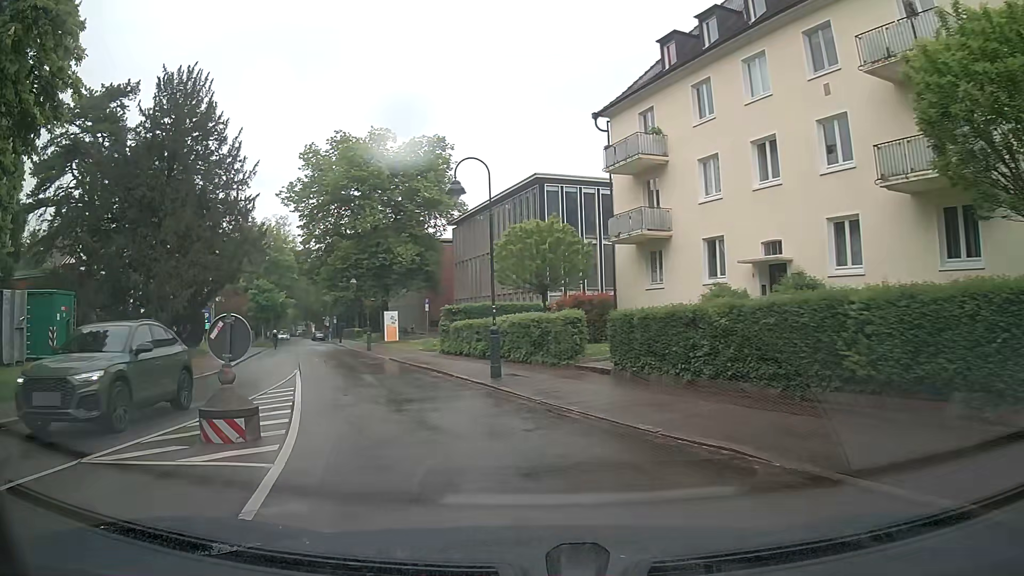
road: unclassified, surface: asphalt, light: Day
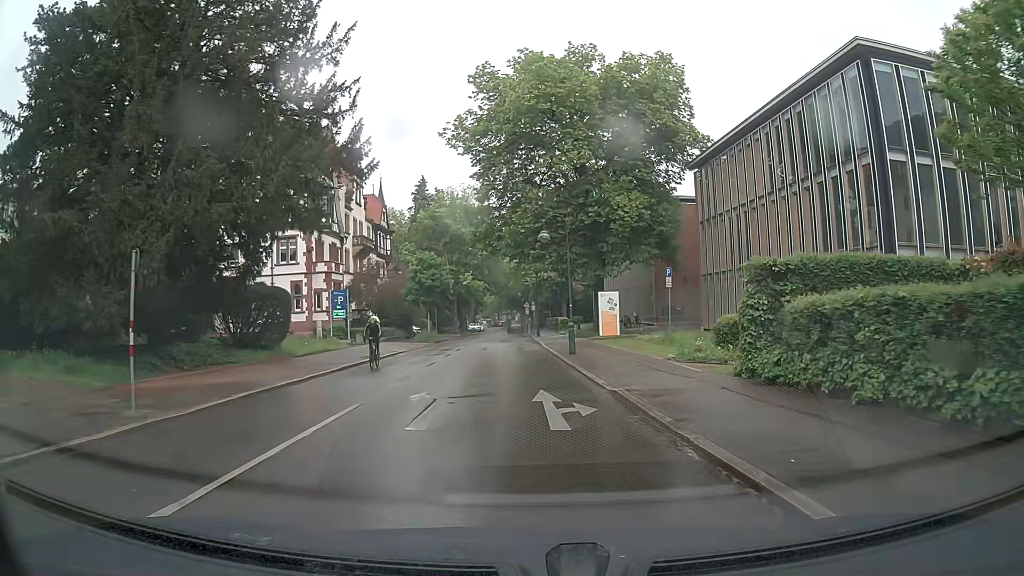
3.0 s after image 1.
(-3.3, +19.7) m; -16°
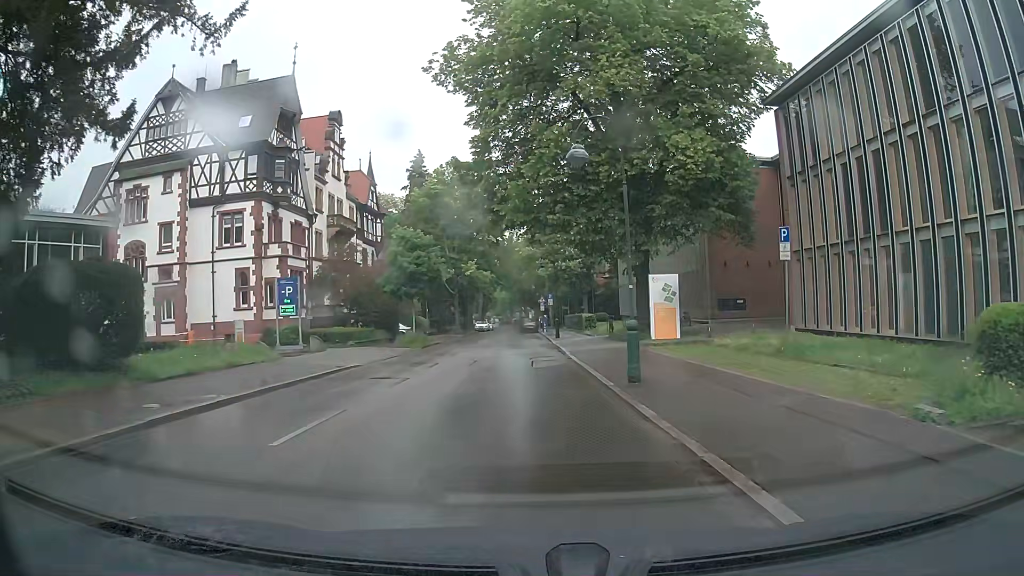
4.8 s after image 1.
(-0.2, +13.1) m; -1°
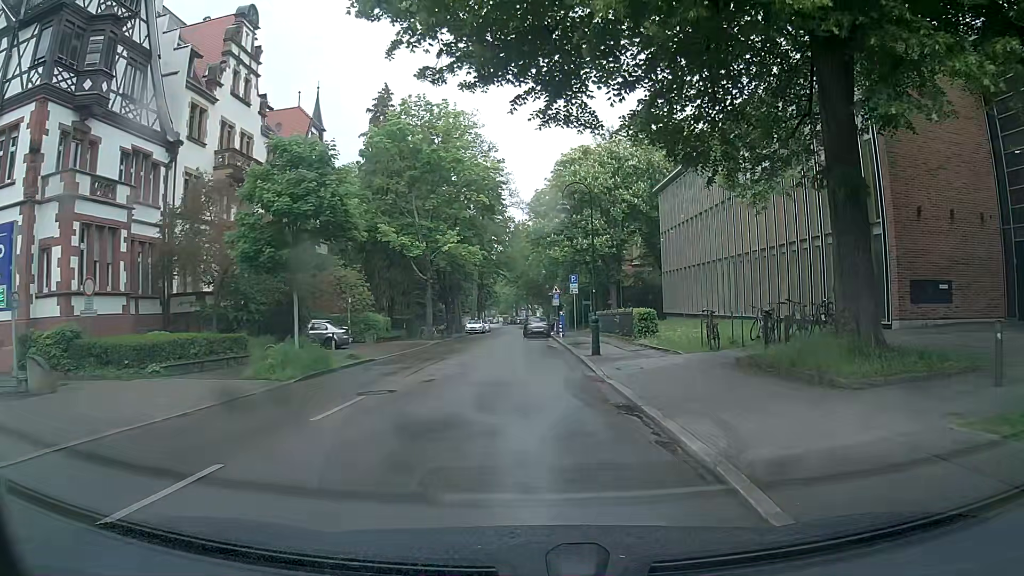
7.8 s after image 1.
(-0.3, +22.2) m; -1°
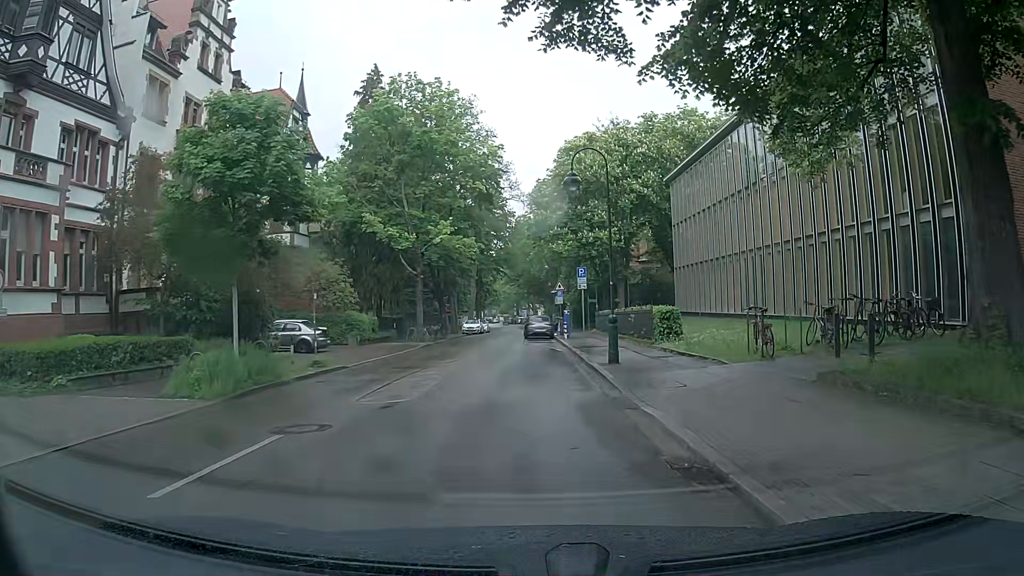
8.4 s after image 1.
(0.0, +4.4) m; +1°
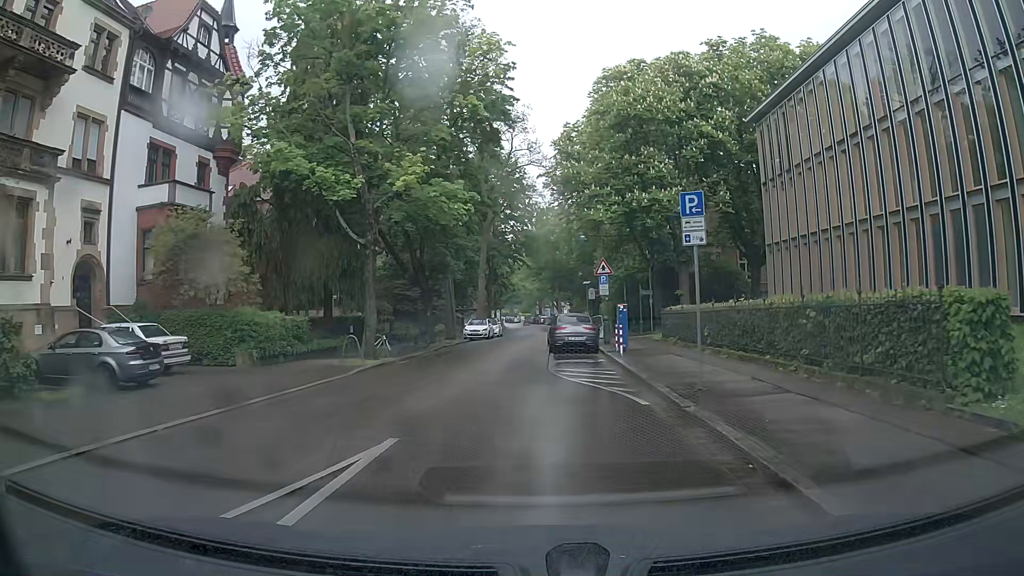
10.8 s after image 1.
(-0.3, +16.8) m; -2°
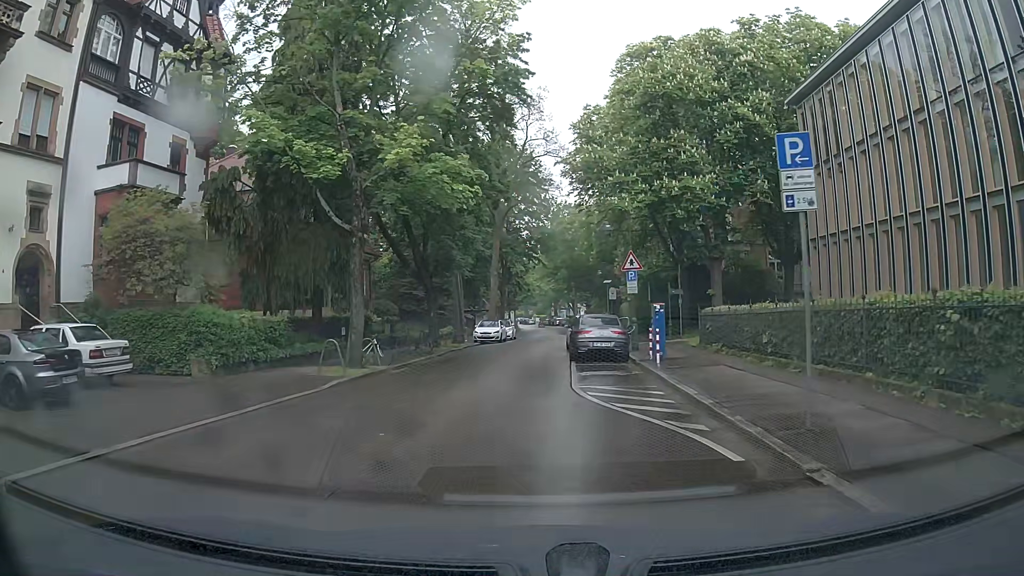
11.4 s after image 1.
(-0.1, +3.9) m; -1°
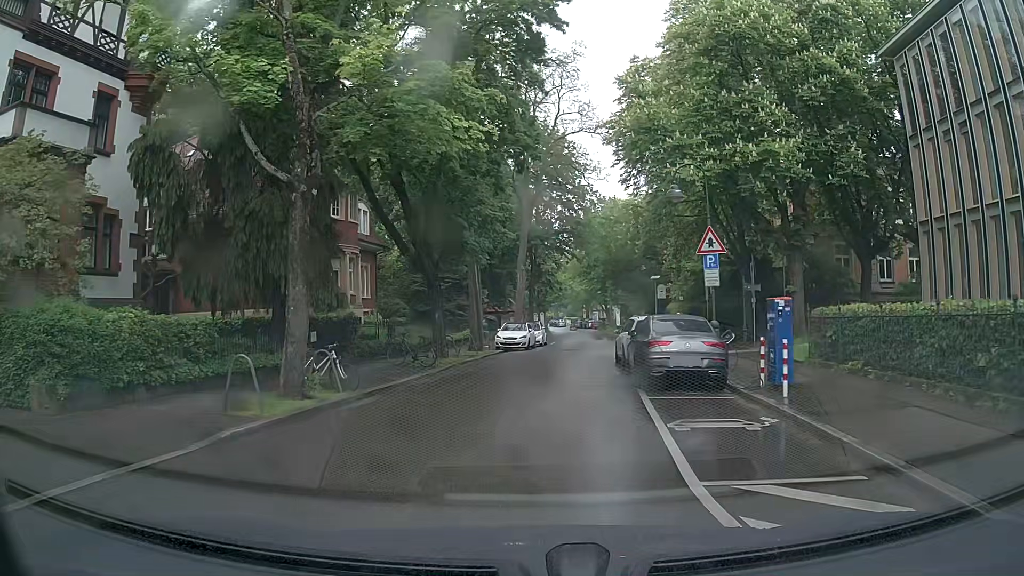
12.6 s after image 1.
(-0.2, +7.6) m; -3°
